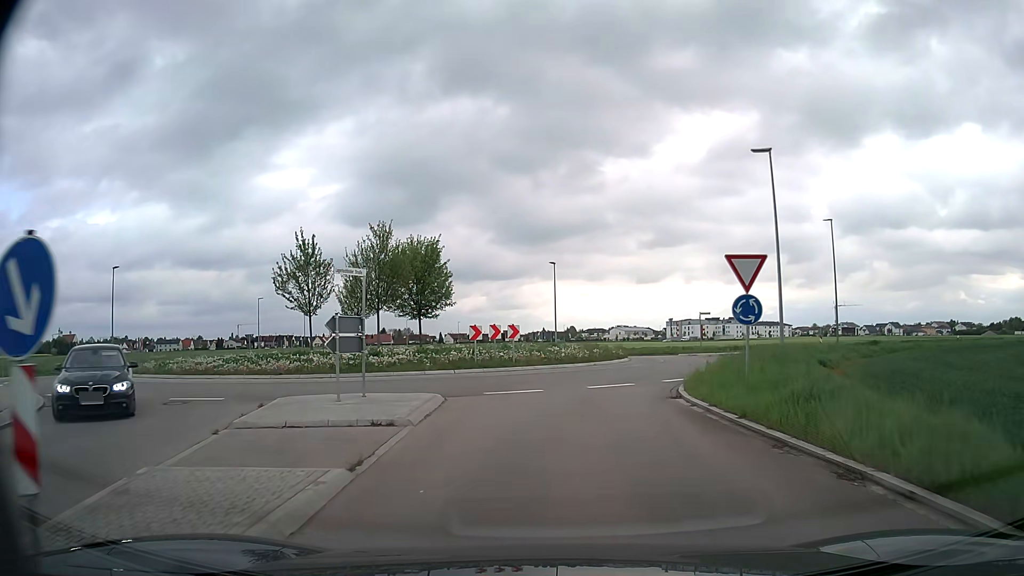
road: tertiary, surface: asphalt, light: Day
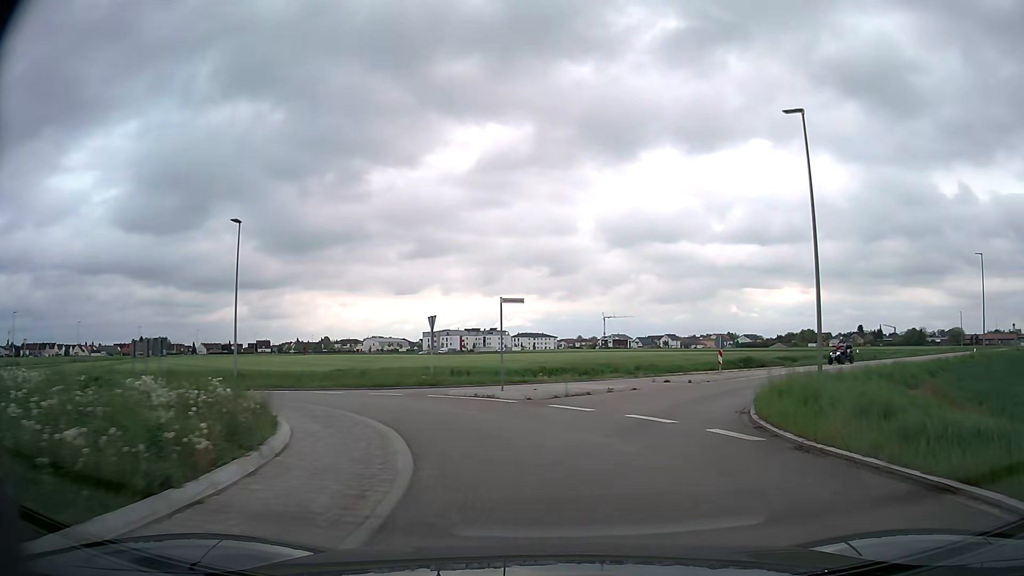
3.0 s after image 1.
(+3.7, +25.3) m; +20°
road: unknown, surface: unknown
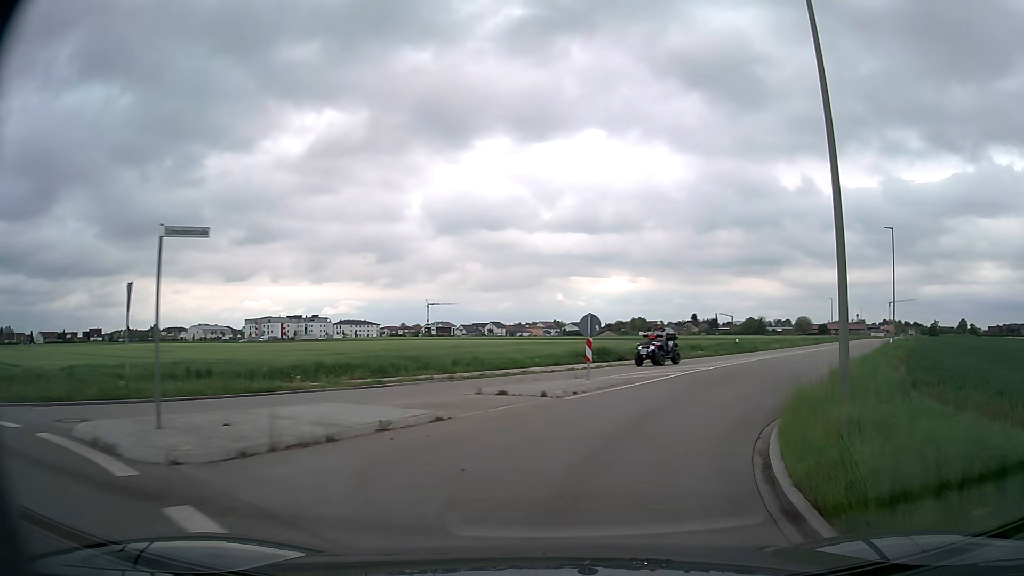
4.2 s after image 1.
(+1.4, +11.2) m; +15°
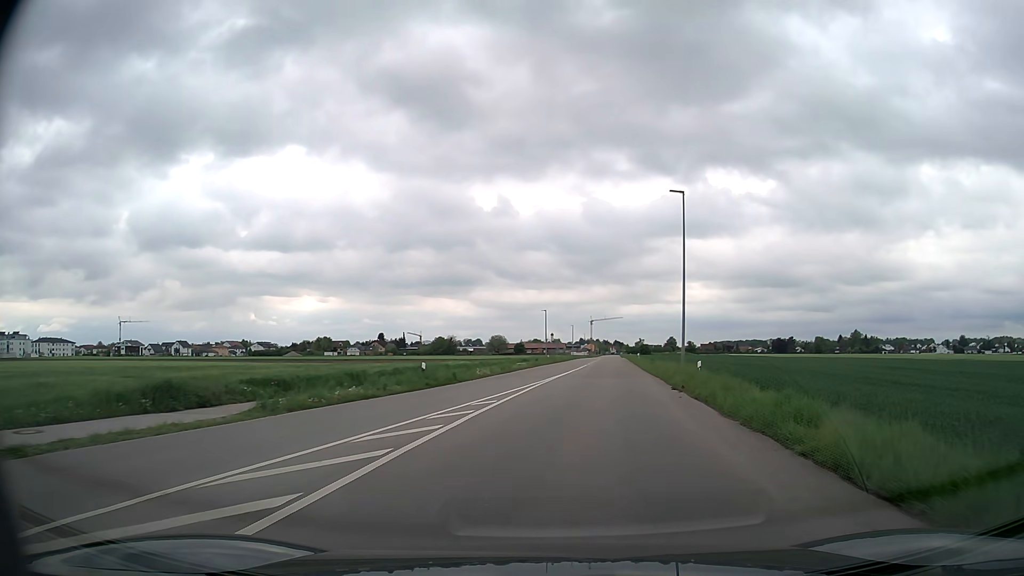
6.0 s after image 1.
(+4.5, +18.4) m; +27°
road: tertiary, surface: asphalt
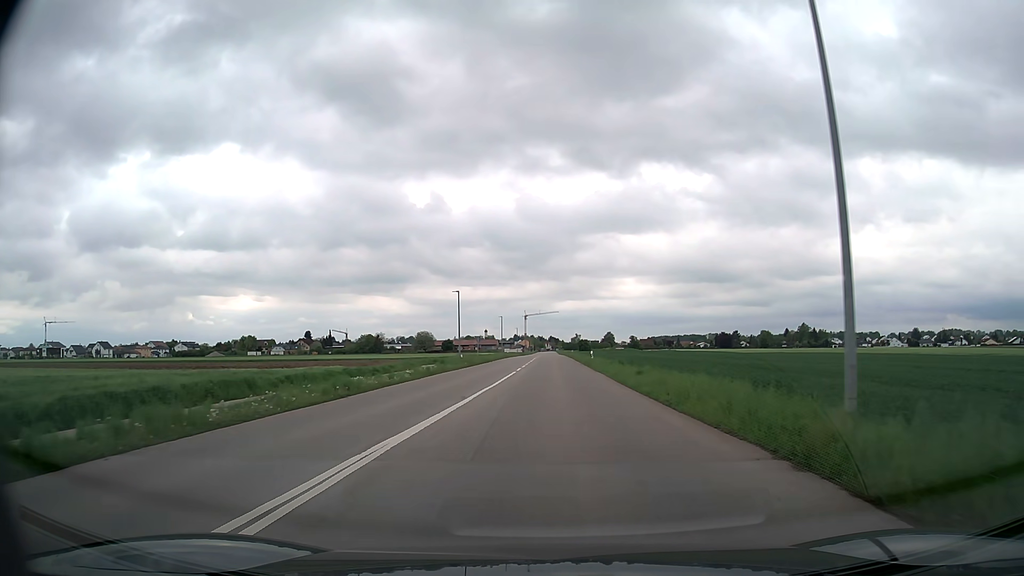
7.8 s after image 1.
(+1.3, +23.8) m; +5°
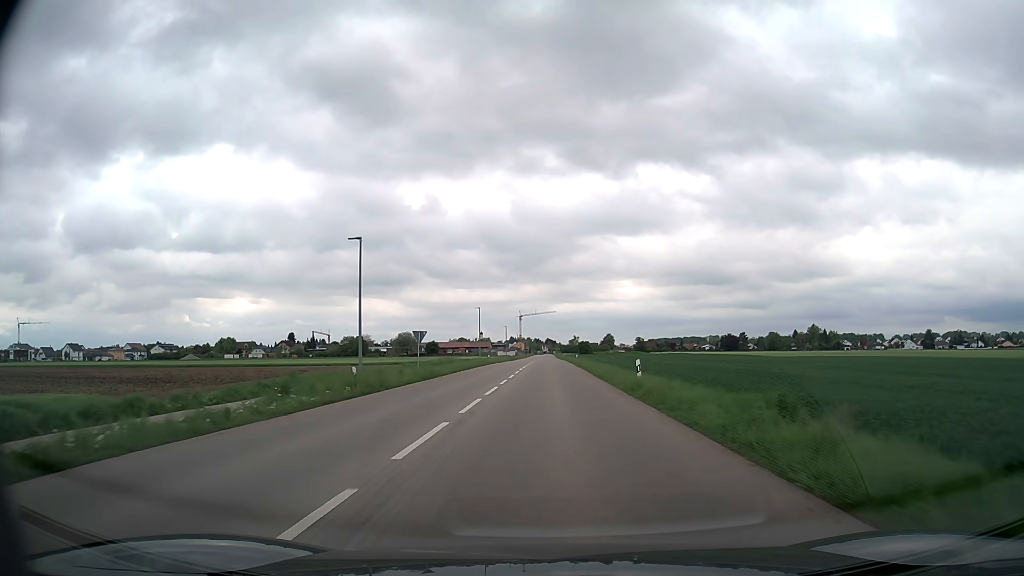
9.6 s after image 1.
(+0.3, +29.5) m; 0°
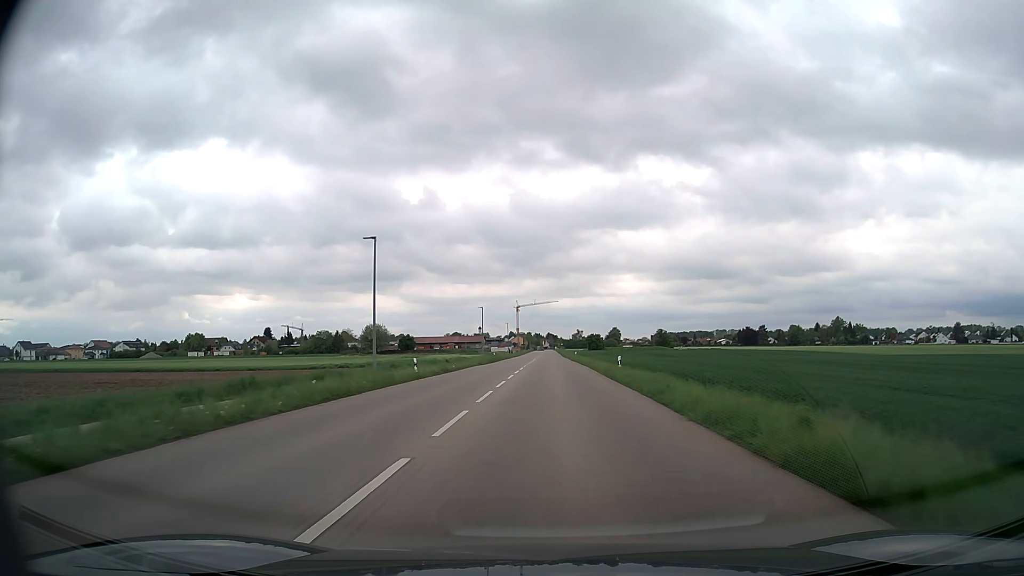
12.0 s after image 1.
(0.0, +46.8) m; 0°
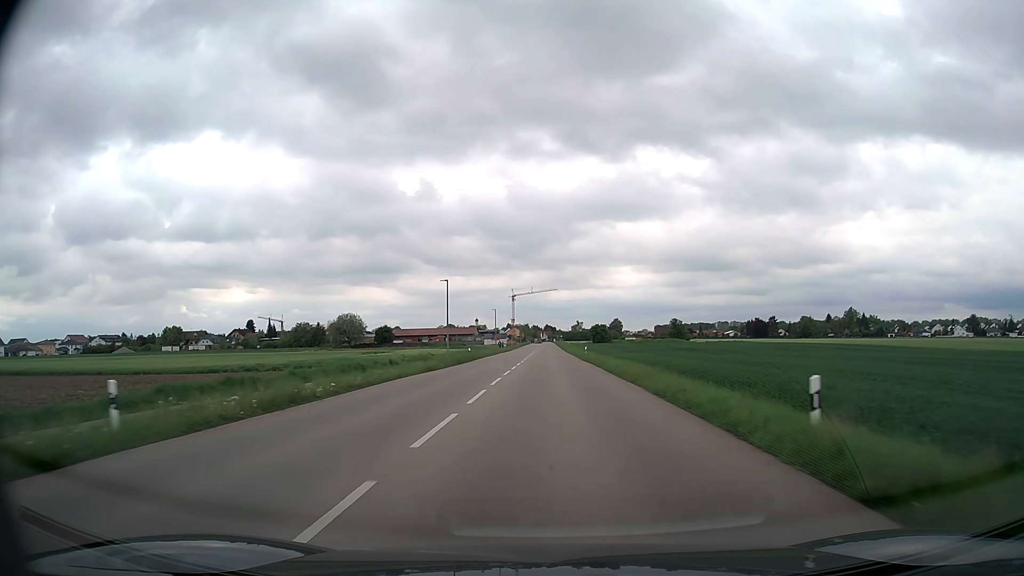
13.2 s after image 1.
(0.0, +25.7) m; 0°
(0, +10) (0, +20) (0, +30) (0, +40) (0, +50) (0, +60) (0, +70) (0, +80) (0, +90) (0, +100) m
